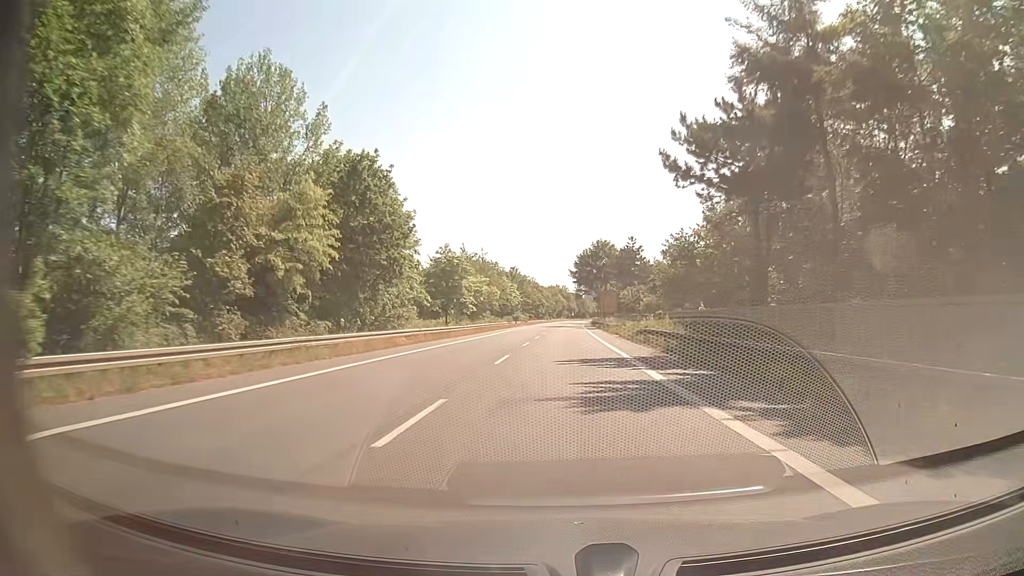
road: secondary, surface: asphalt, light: Day
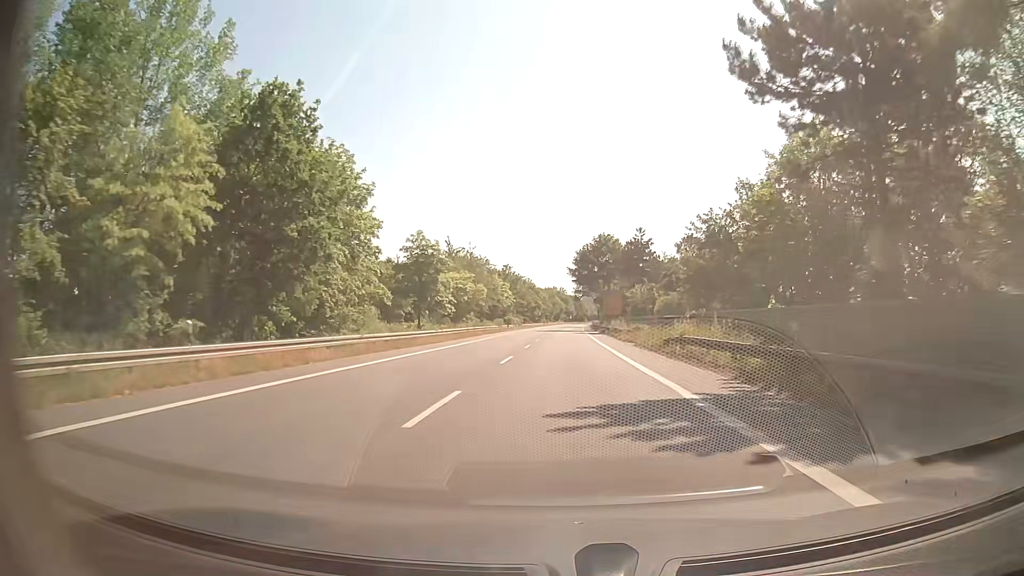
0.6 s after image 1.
(0.0, +11.3) m; 0°
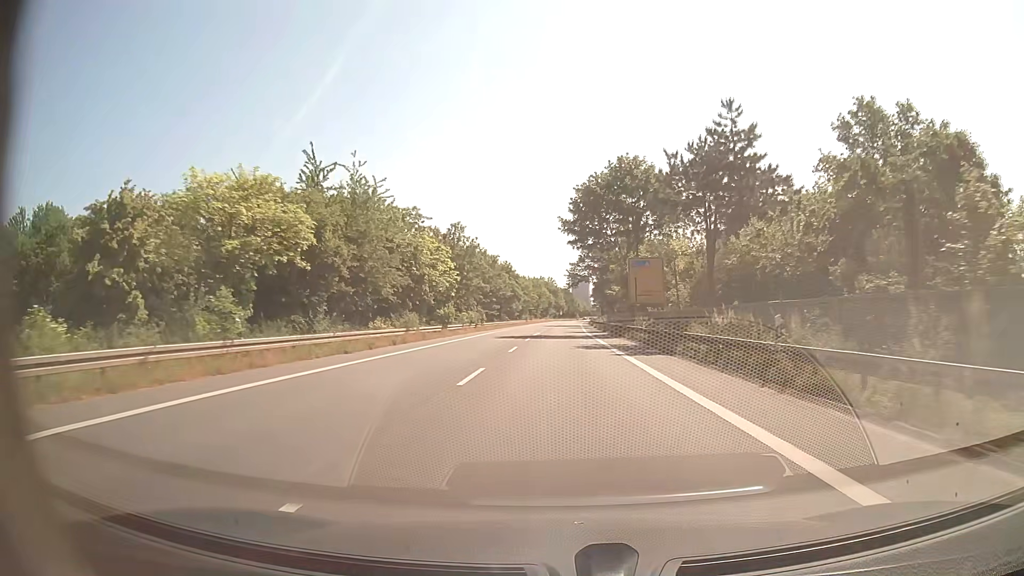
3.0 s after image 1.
(+0.8, +45.1) m; +2°
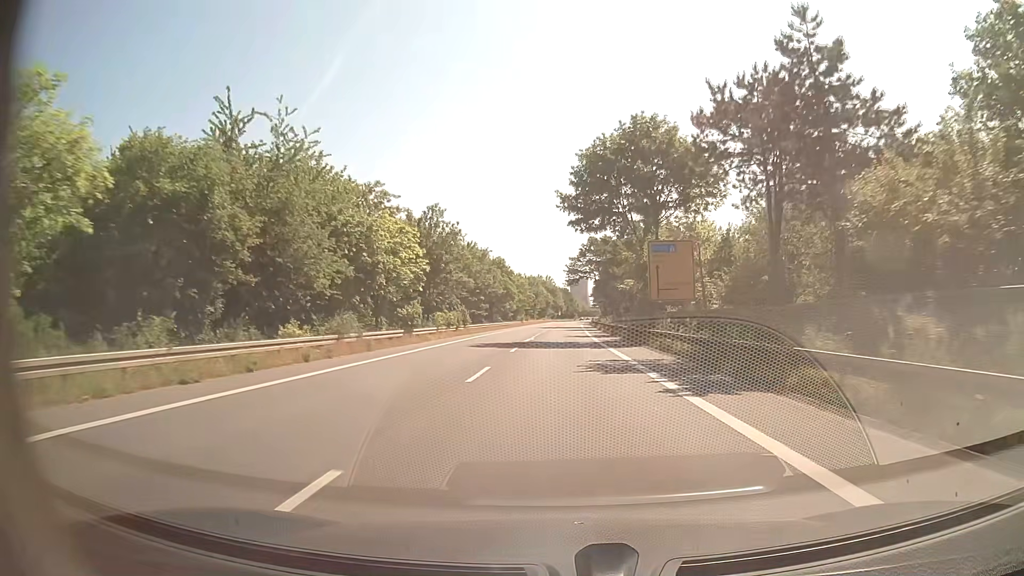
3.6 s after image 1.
(-0.1, +11.3) m; 0°
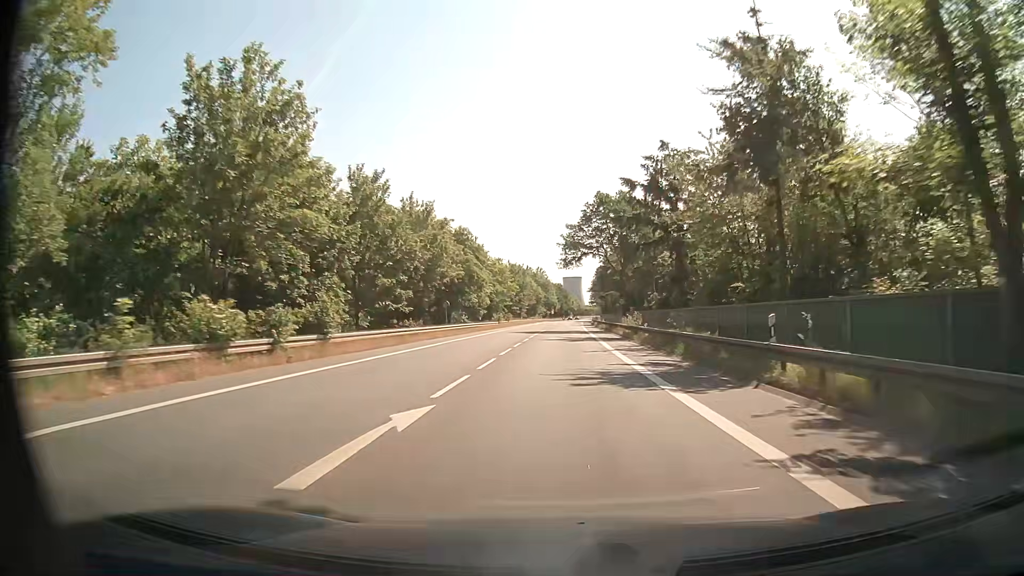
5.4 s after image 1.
(+0.1, +33.8) m; 0°
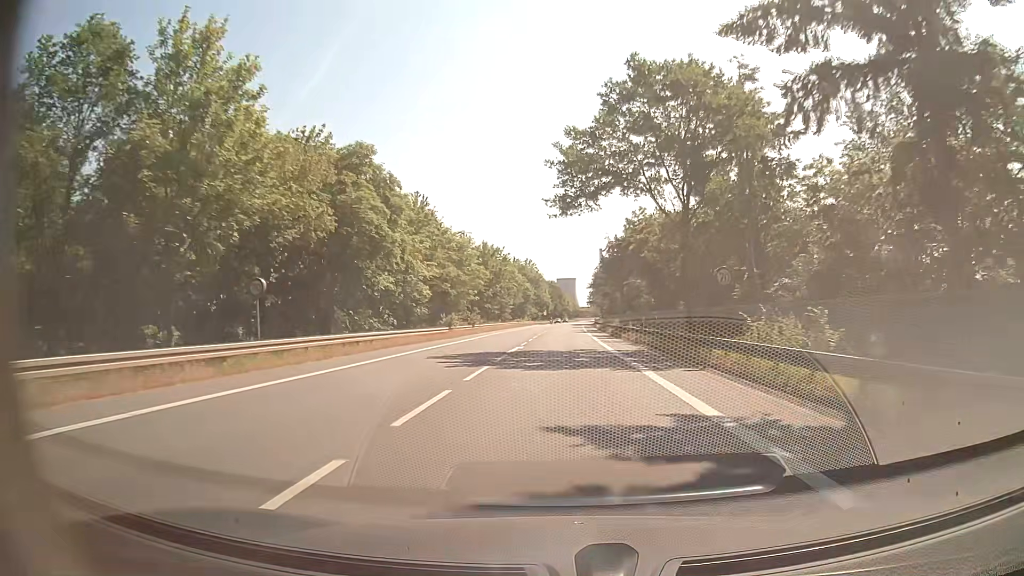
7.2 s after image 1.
(+0.1, +33.8) m; +1°
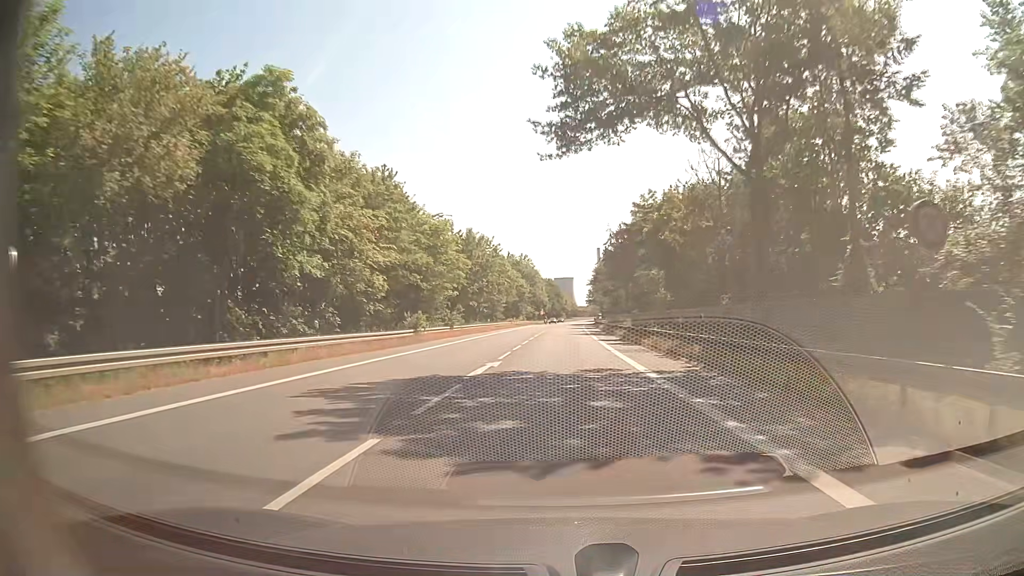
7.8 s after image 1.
(0.0, +11.3) m; 0°
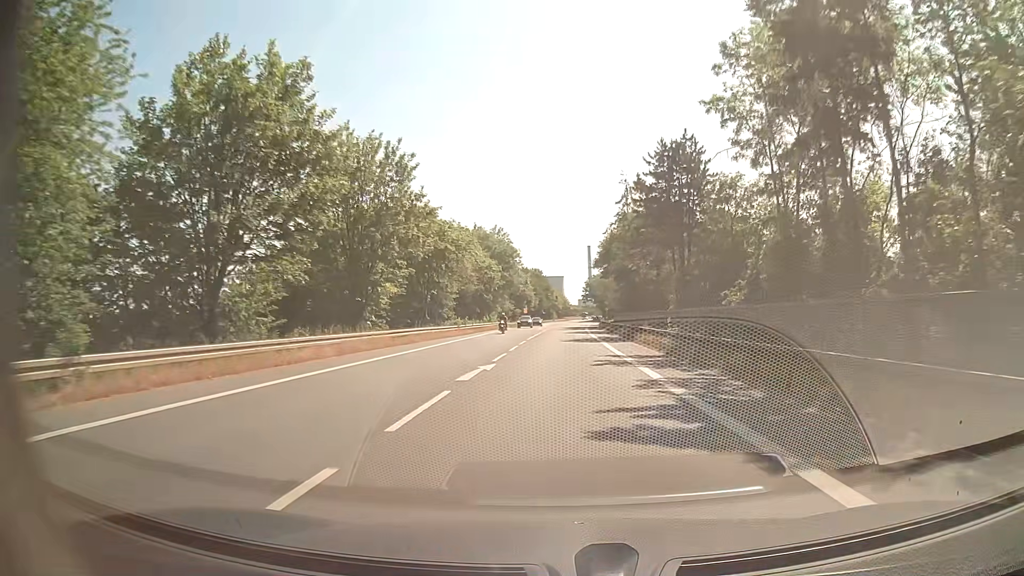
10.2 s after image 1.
(+0.3, +45.1) m; 0°
